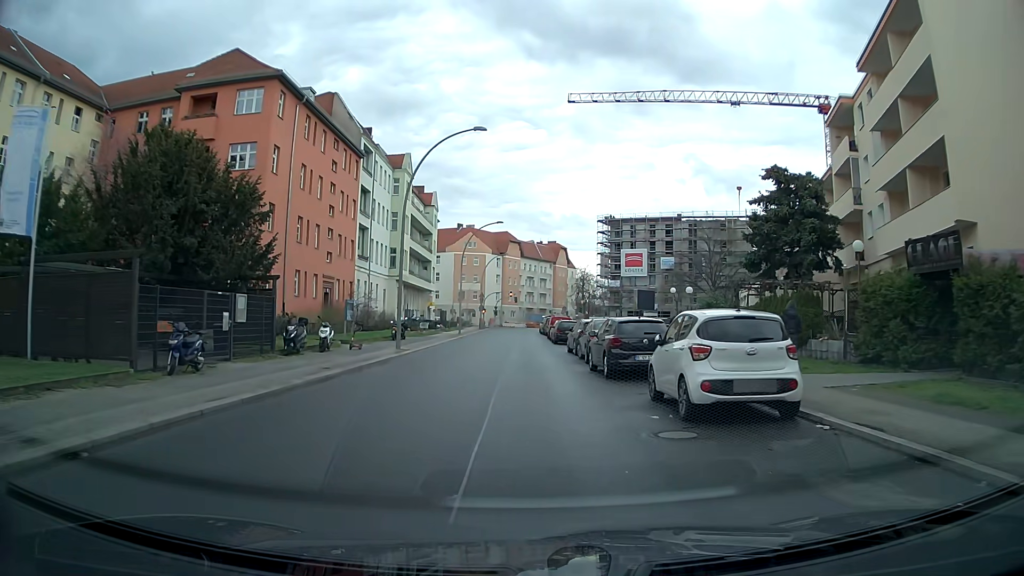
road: residential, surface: asphalt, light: Day
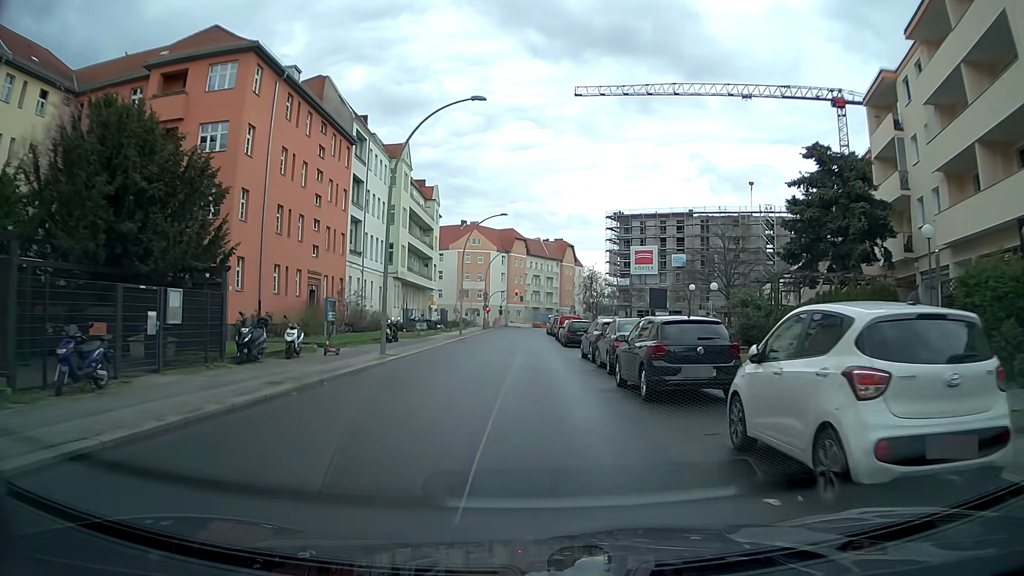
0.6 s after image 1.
(0.0, +4.5) m; 0°
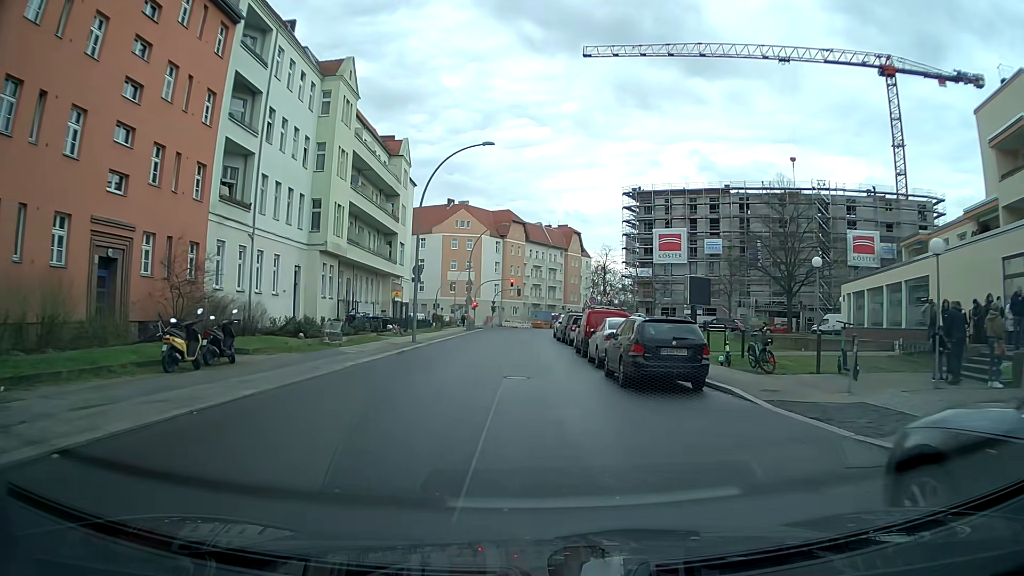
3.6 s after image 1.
(-0.2, +22.4) m; 0°
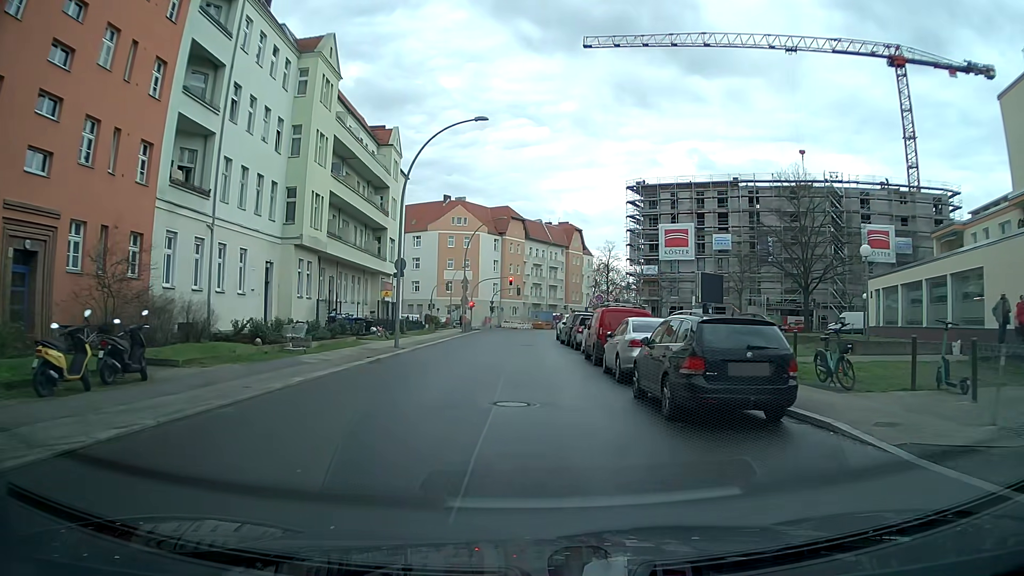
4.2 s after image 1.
(0.0, +4.5) m; -1°
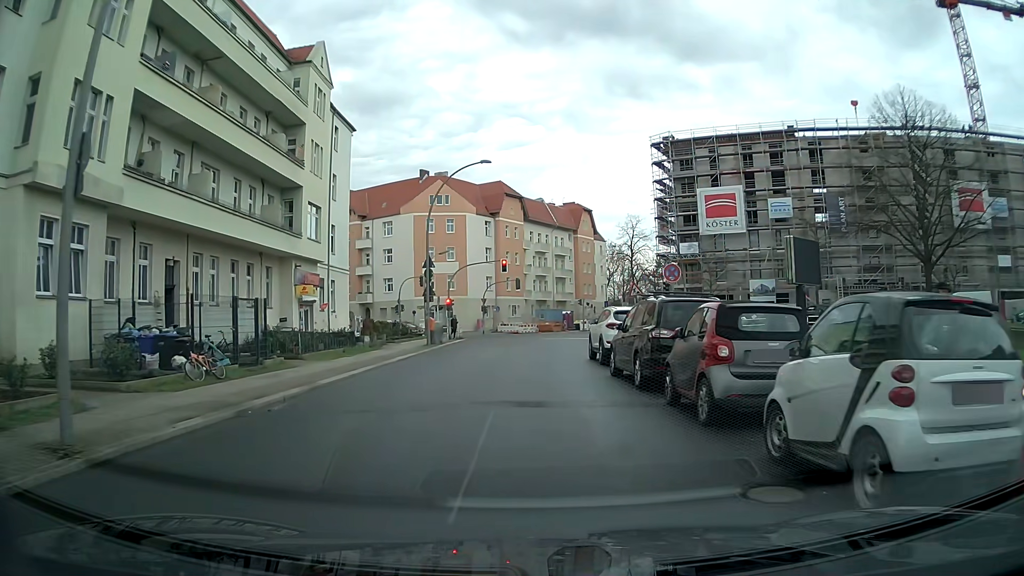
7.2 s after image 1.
(+0.1, +22.0) m; 0°
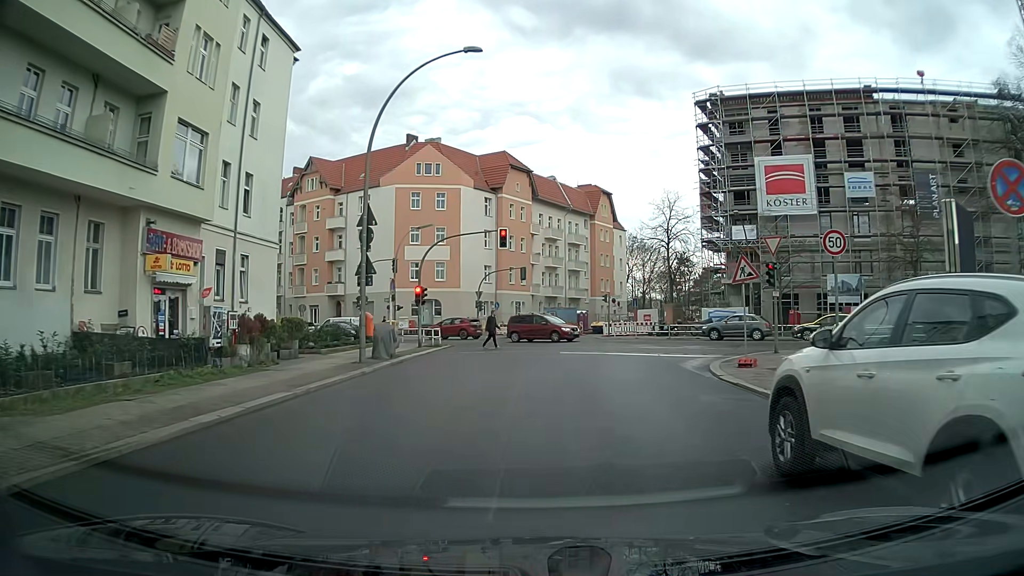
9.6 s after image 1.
(-0.3, +16.1) m; -1°
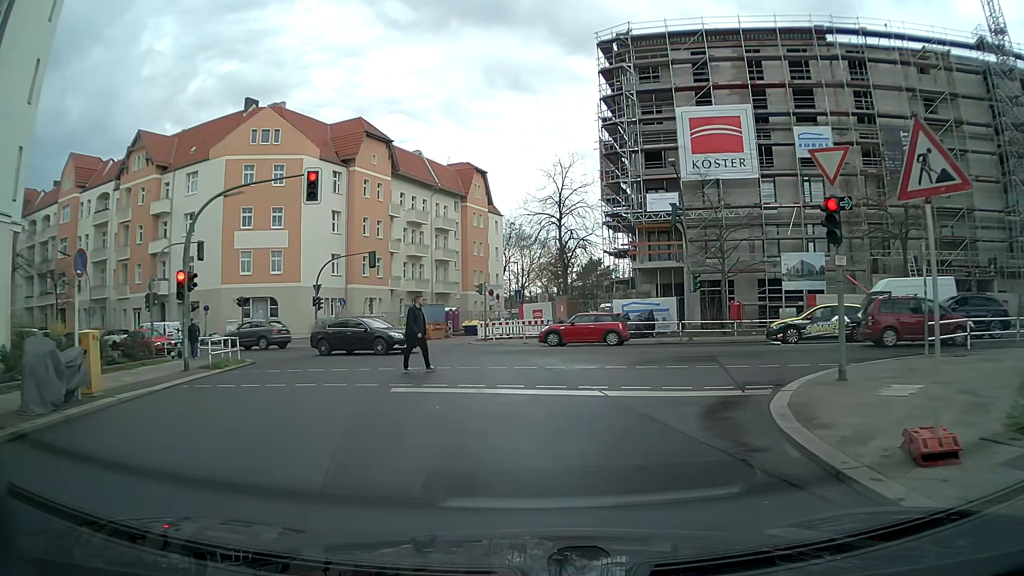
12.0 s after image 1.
(+1.0, +12.6) m; +10°
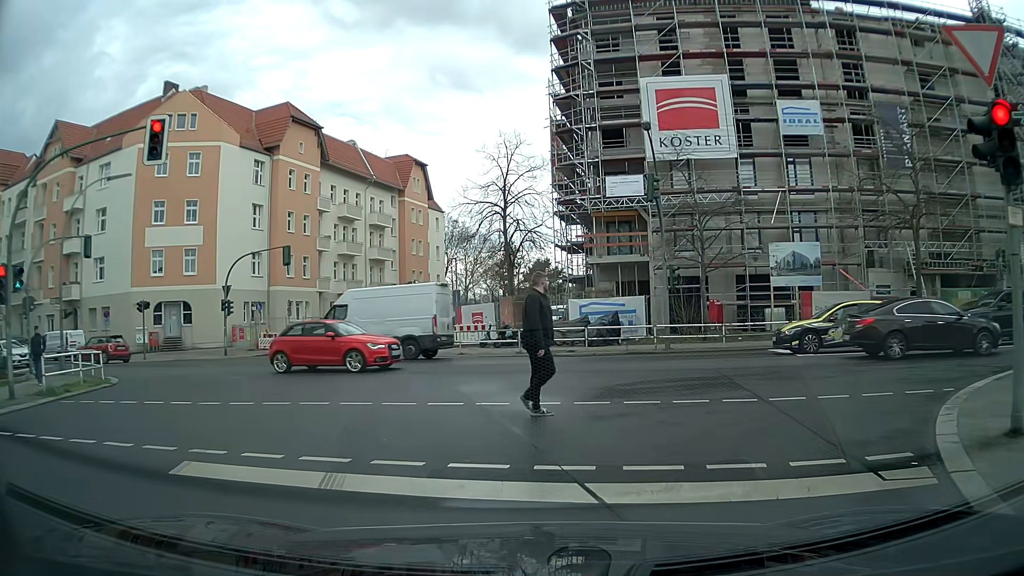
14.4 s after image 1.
(+0.2, +5.8) m; +6°
(+1, +10) (+9, +16) (+18, +16) (+28, +15) (+38, +14) (+48, +14) (+58, +14) (+68, +15) (+78, +15) (+88, +16) m
